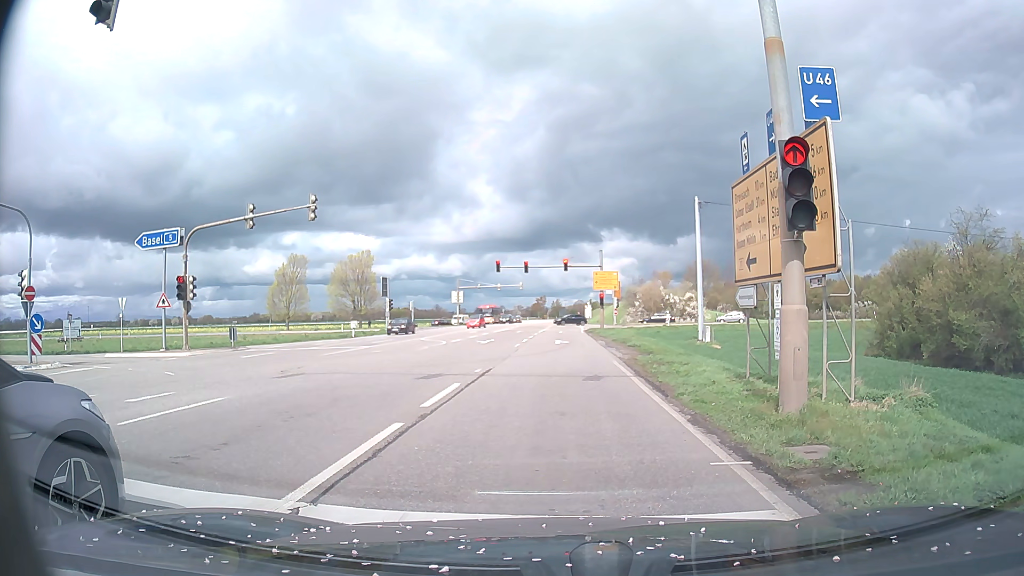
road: primary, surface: asphalt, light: Day
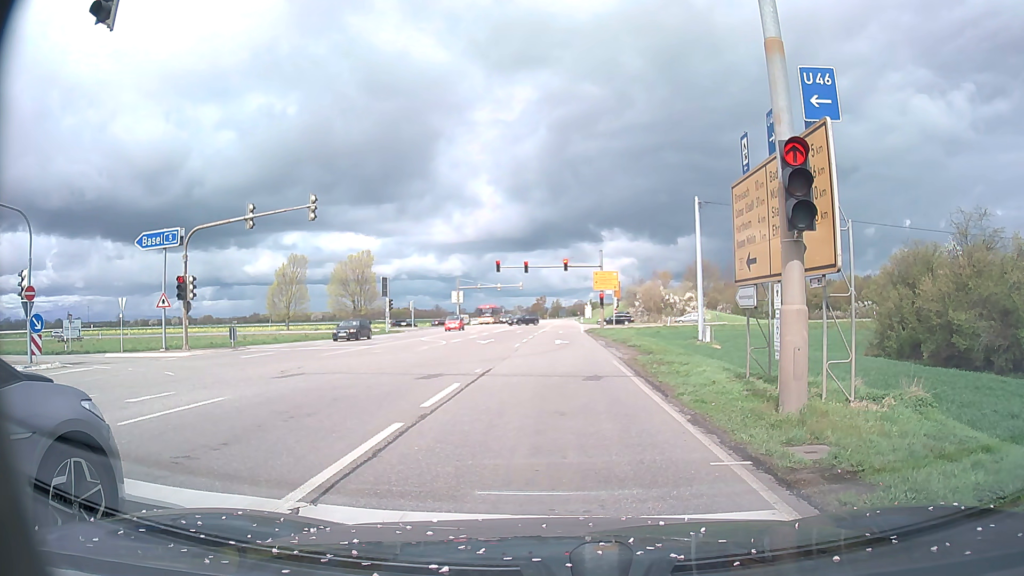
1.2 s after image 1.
(0.0, 0.0) m; 0°
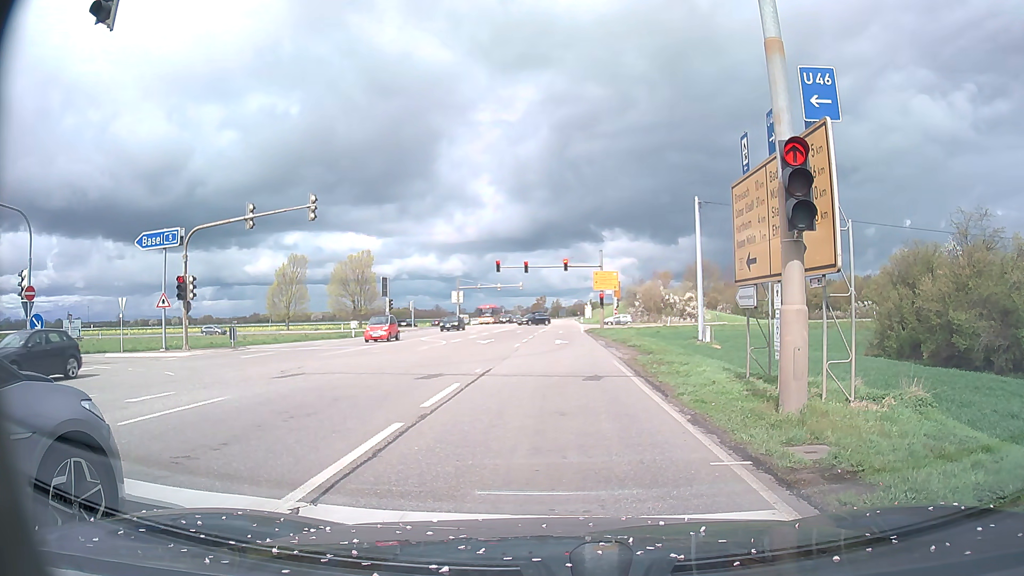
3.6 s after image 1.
(0.0, 0.0) m; 0°
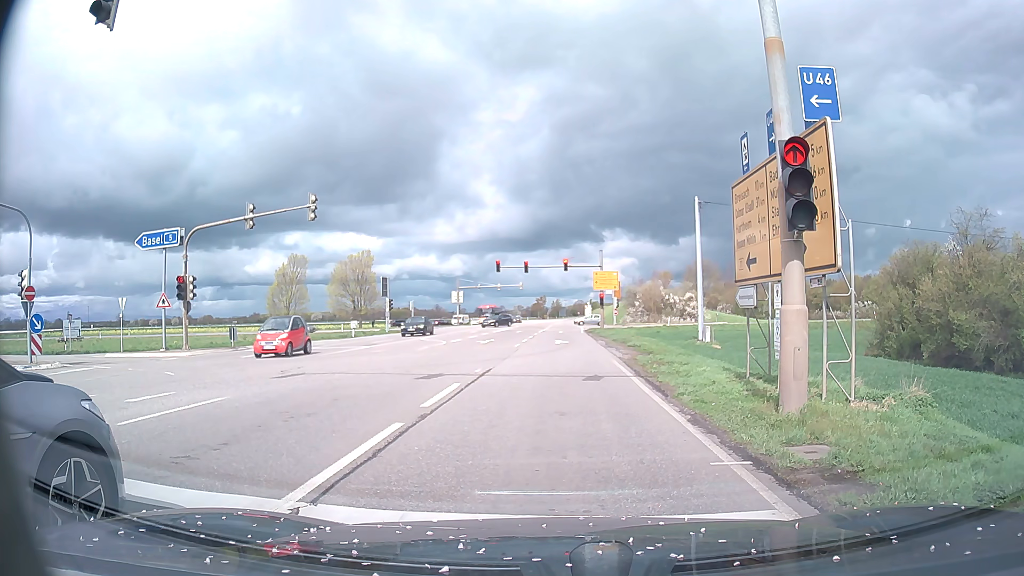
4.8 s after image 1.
(0.0, 0.0) m; 0°
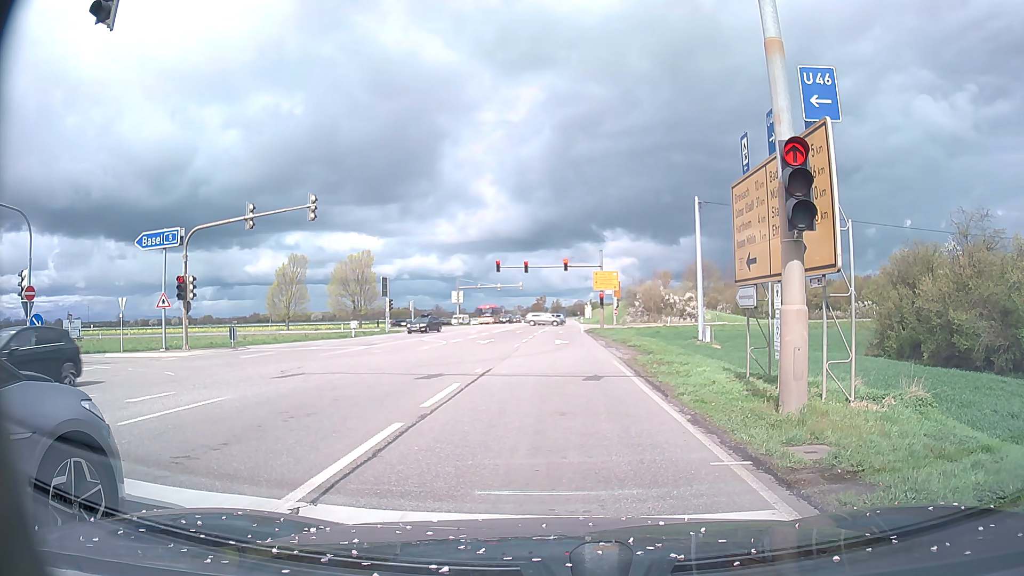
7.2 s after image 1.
(0.0, 0.0) m; 0°
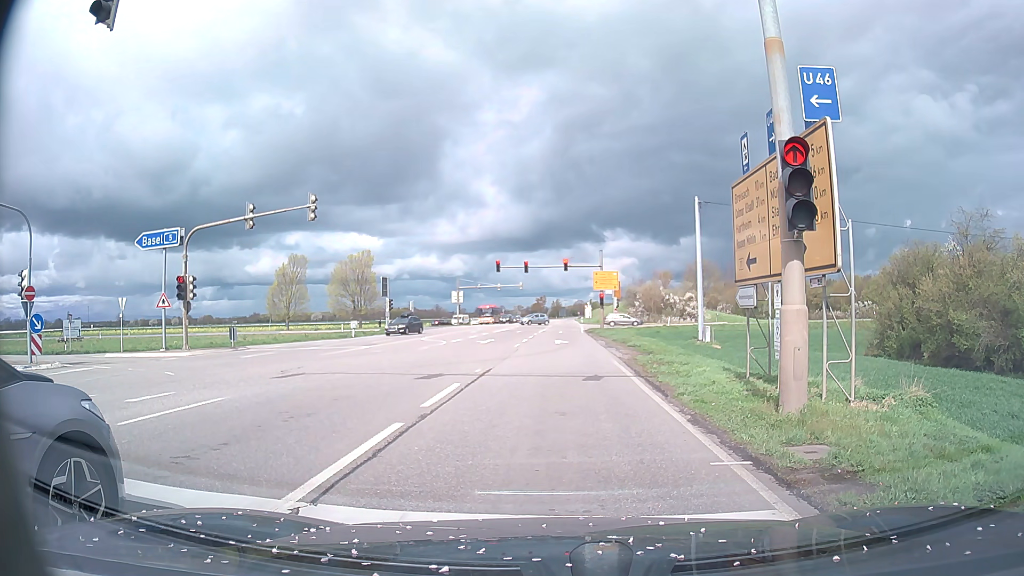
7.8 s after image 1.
(0.0, 0.0) m; 0°
